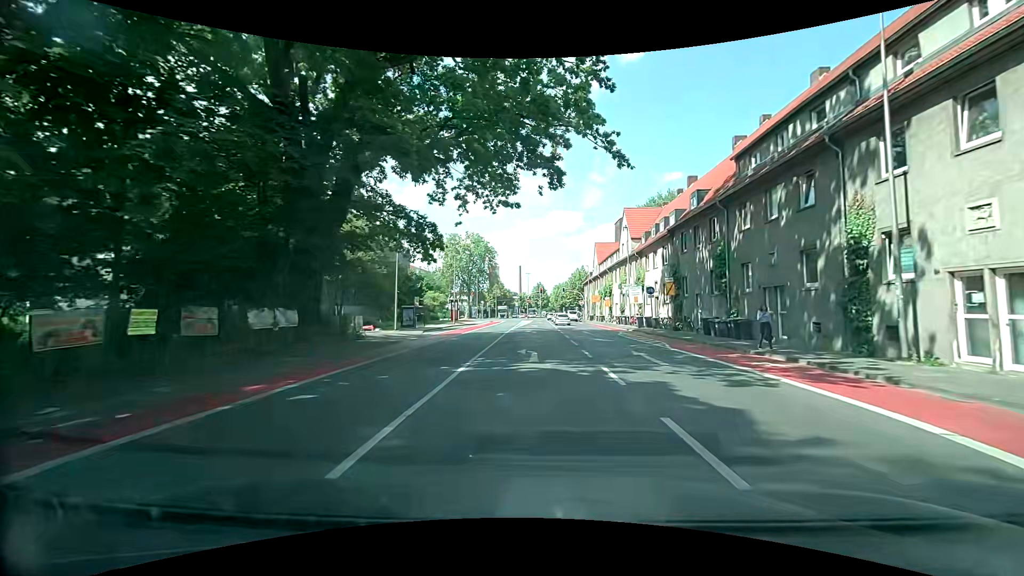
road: secondary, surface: asphalt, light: Day
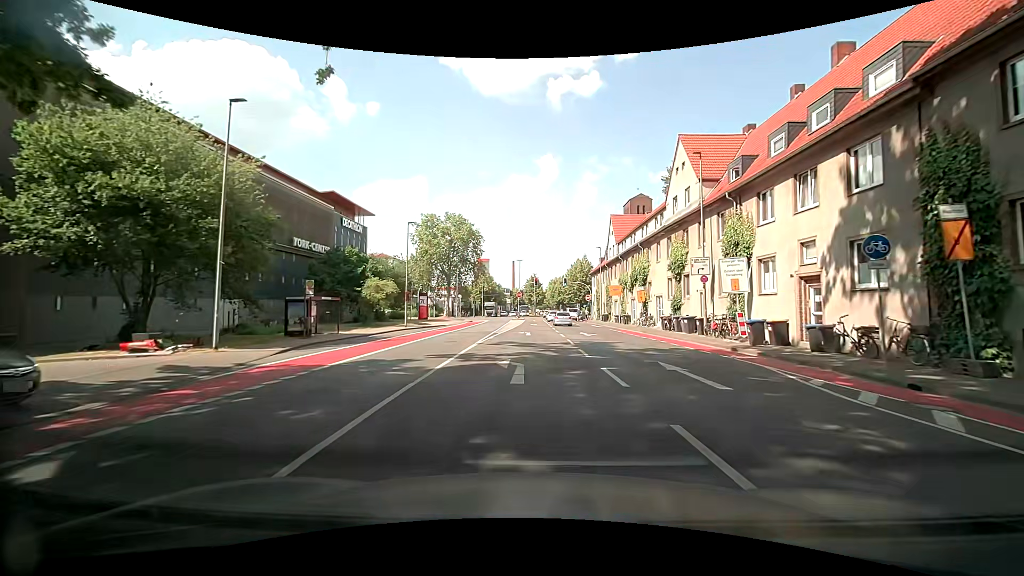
(+0.2, +24.4) m; 0°
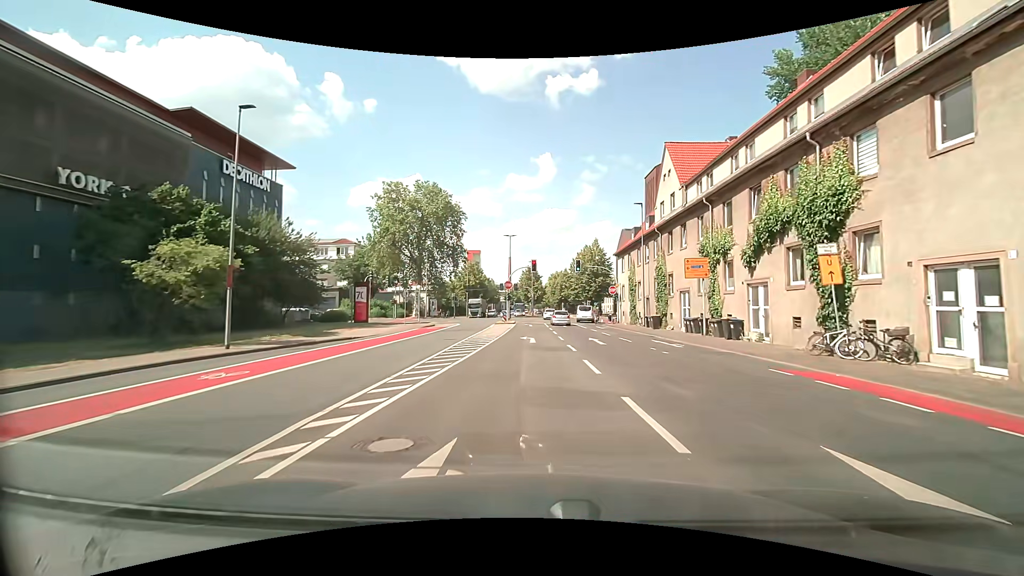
(+0.4, +28.0) m; +1°
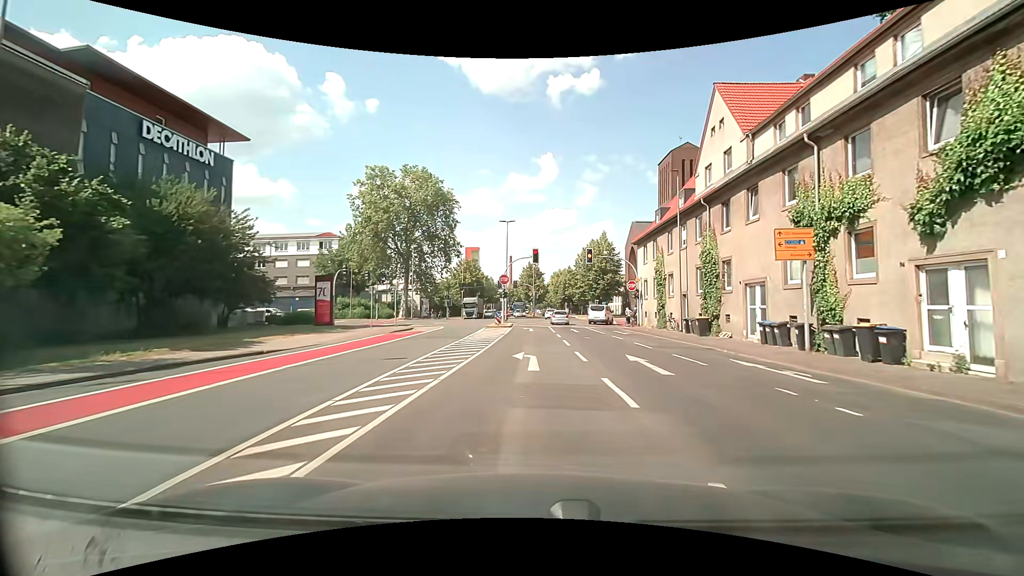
(0.0, +9.8) m; 0°
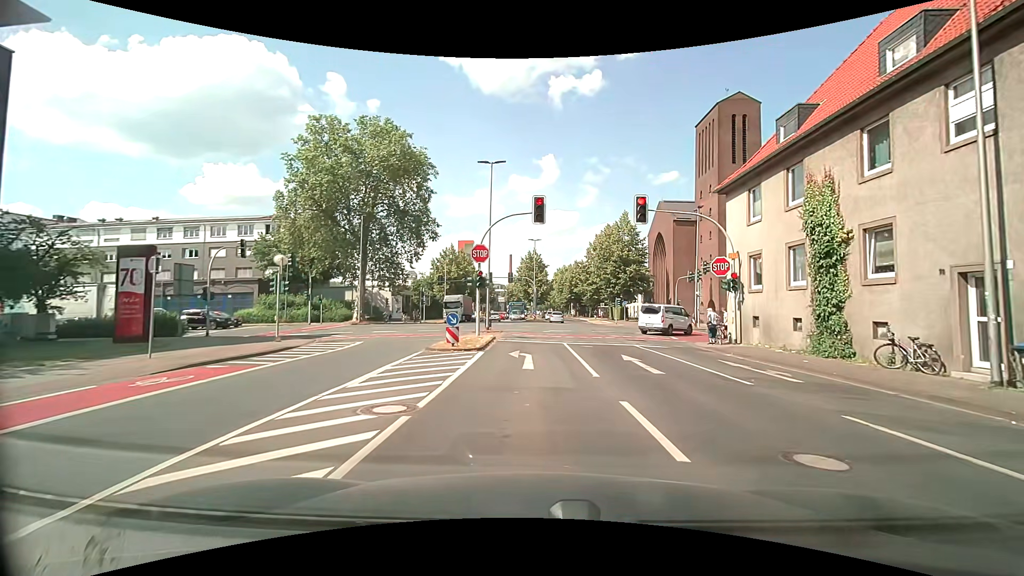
(0.0, +20.7) m; 0°
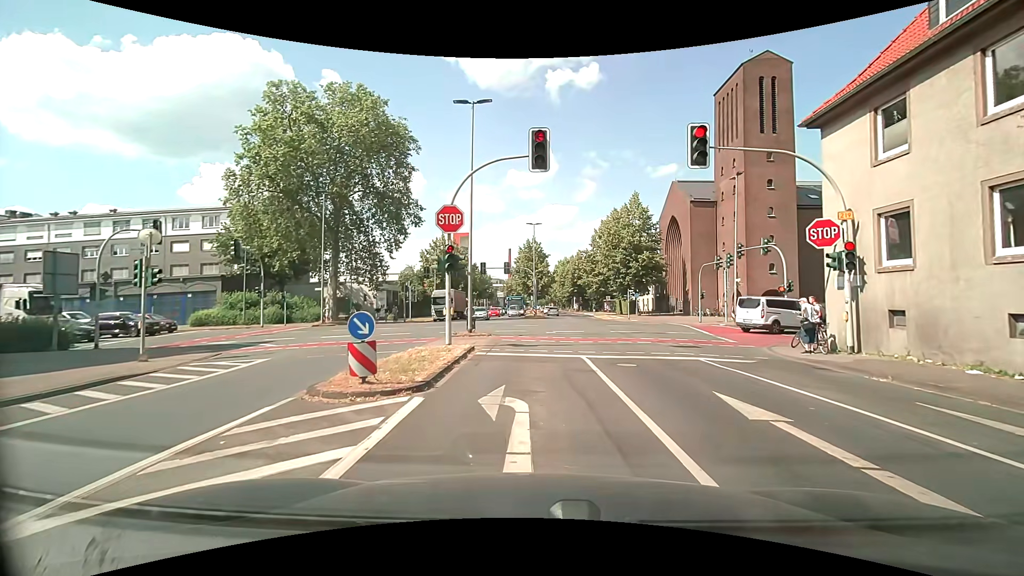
(0.0, +8.2) m; +1°
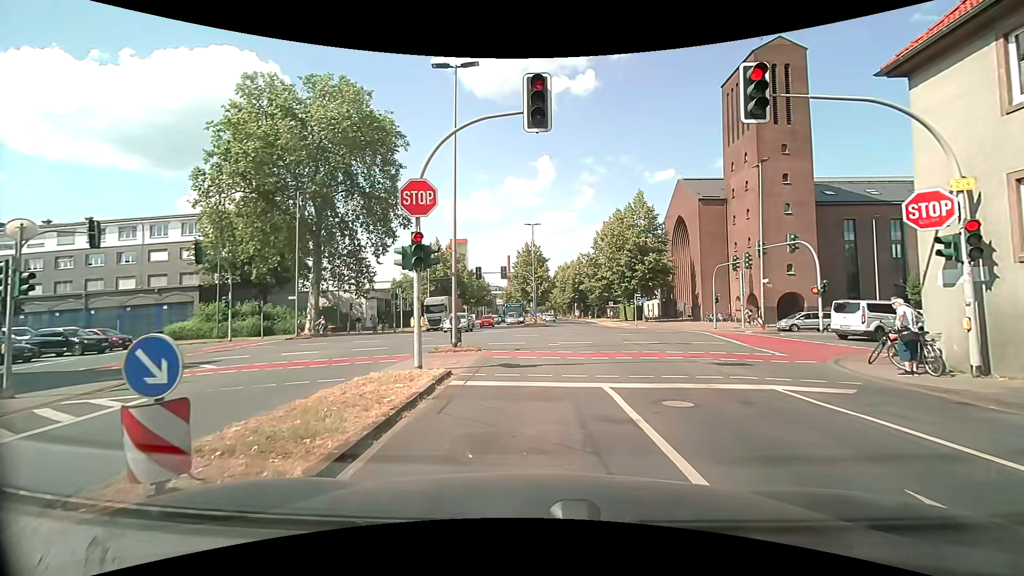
(-0.1, +4.0) m; -1°
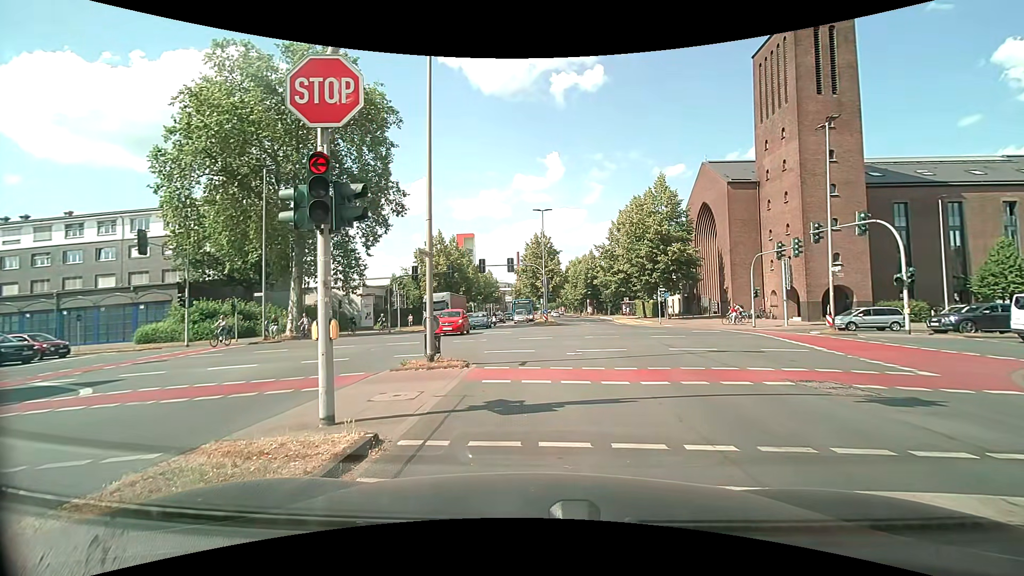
(0.0, +5.5) m; -2°
(0, +10) (0, +20) (-3, +29) (-10, +36) (-20, +38) (-30, +38) (-40, +39) (-50, +39) (-60, +39) (-70, +39) m
